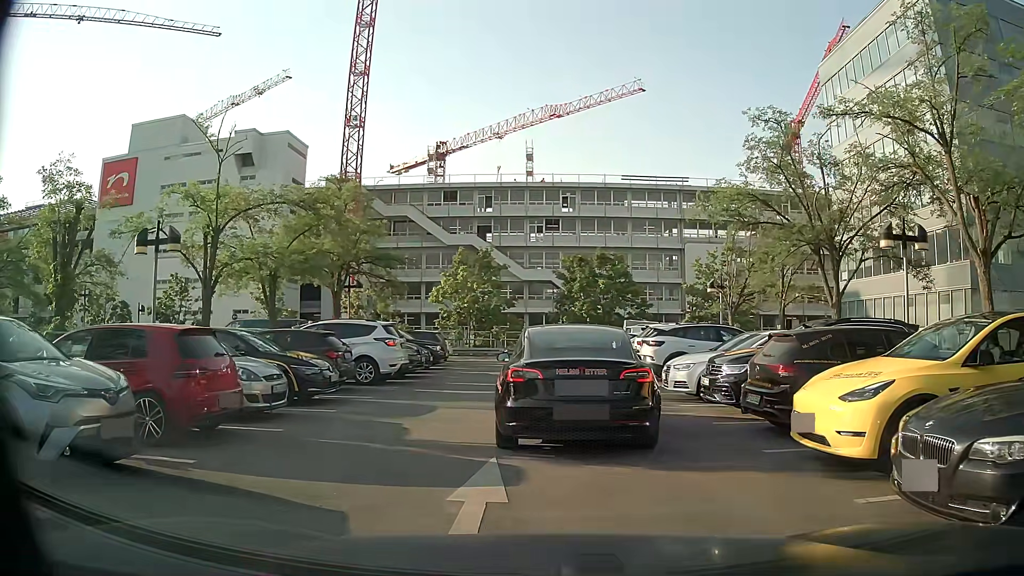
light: Day
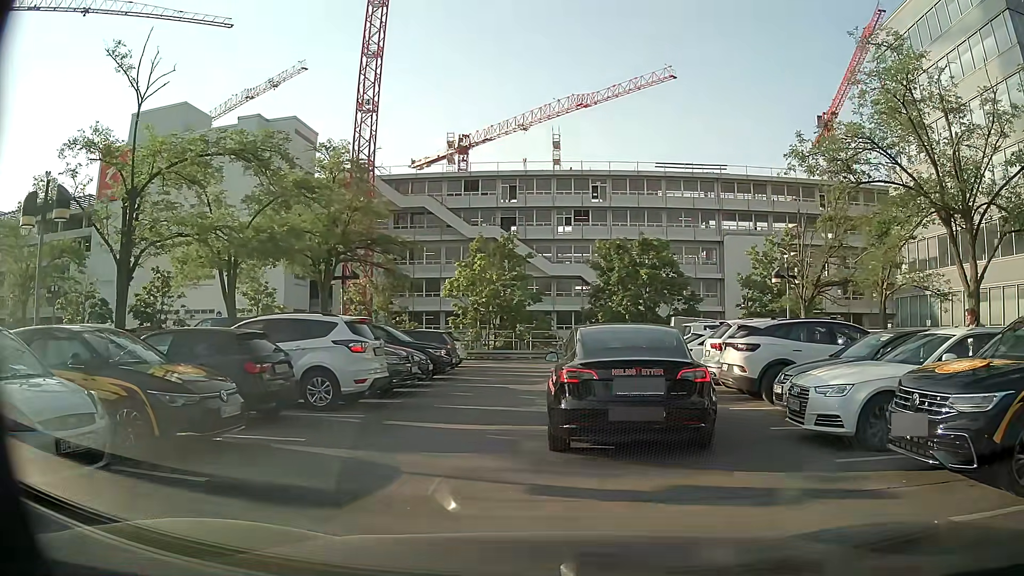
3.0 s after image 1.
(0.0, +5.8) m; 0°
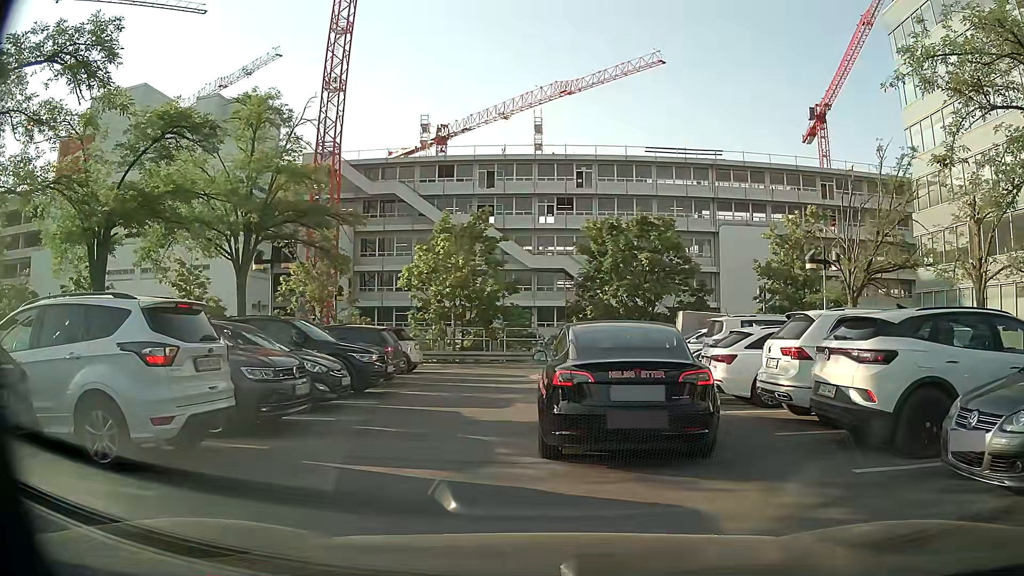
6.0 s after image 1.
(0.0, +5.7) m; 0°
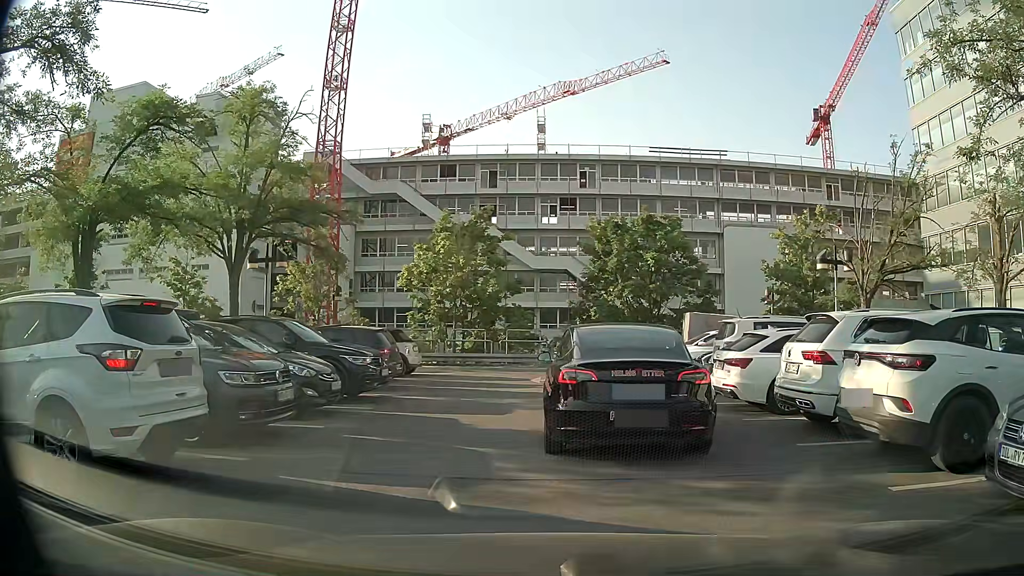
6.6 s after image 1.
(0.0, +0.7) m; 0°
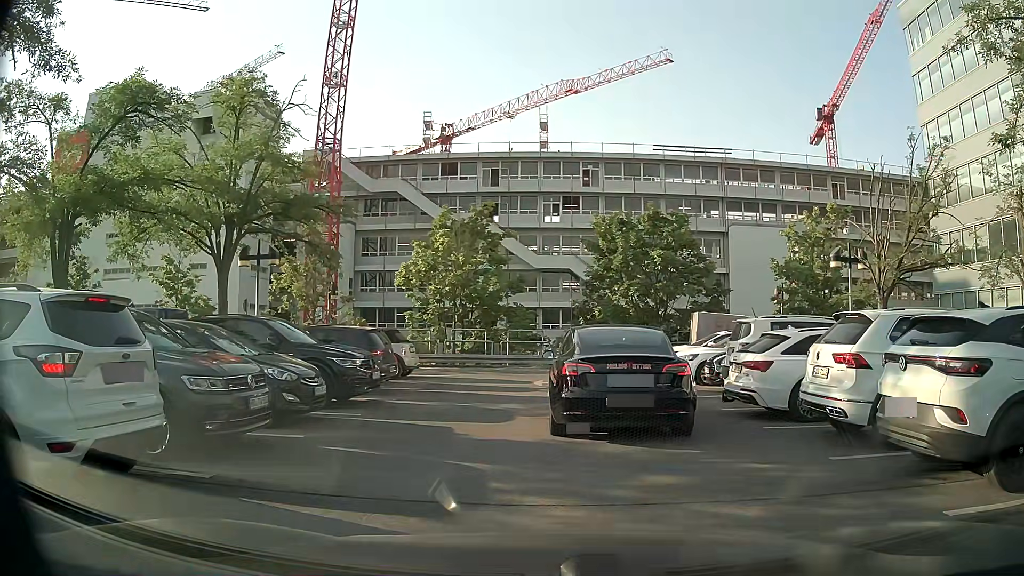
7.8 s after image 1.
(0.0, +0.9) m; 0°
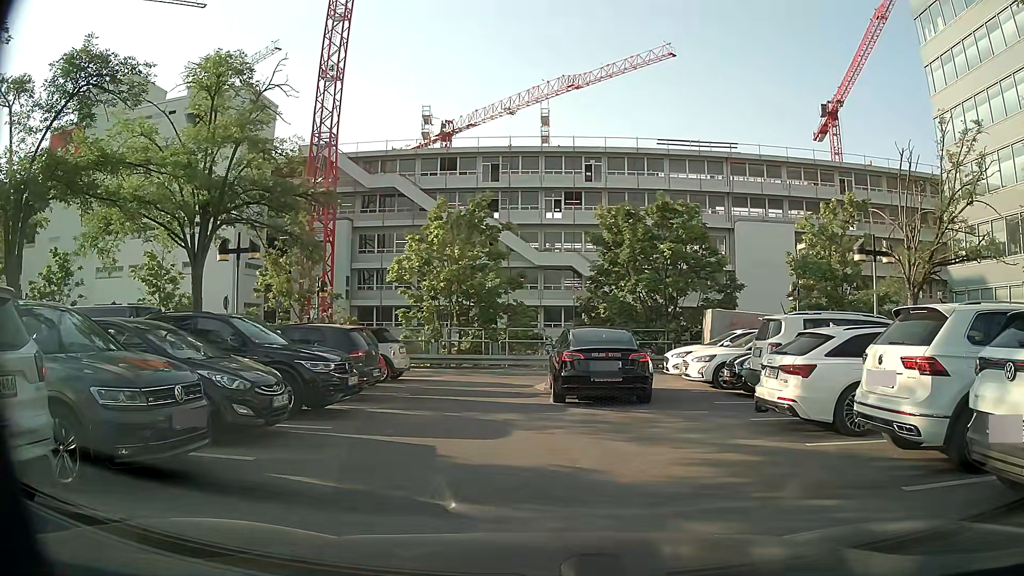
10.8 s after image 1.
(0.0, +1.6) m; 0°
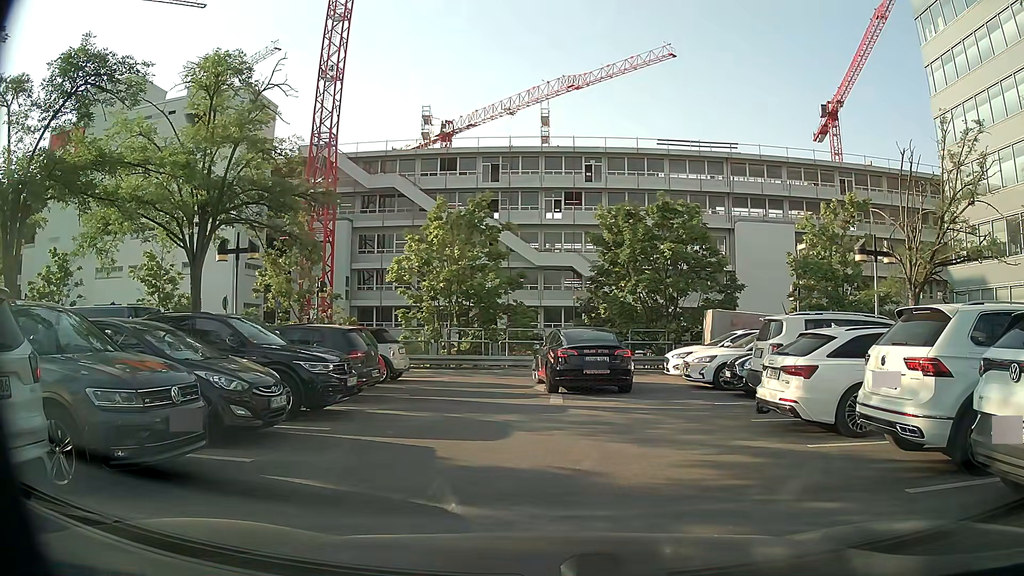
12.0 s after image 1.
(0.0, +0.1) m; 0°
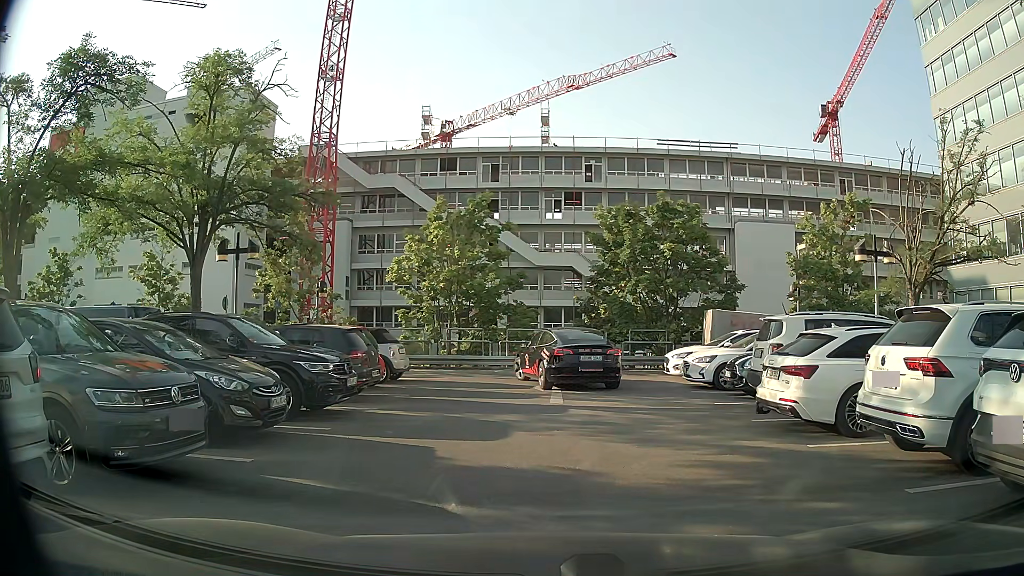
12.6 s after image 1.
(0.0, 0.0) m; 0°
